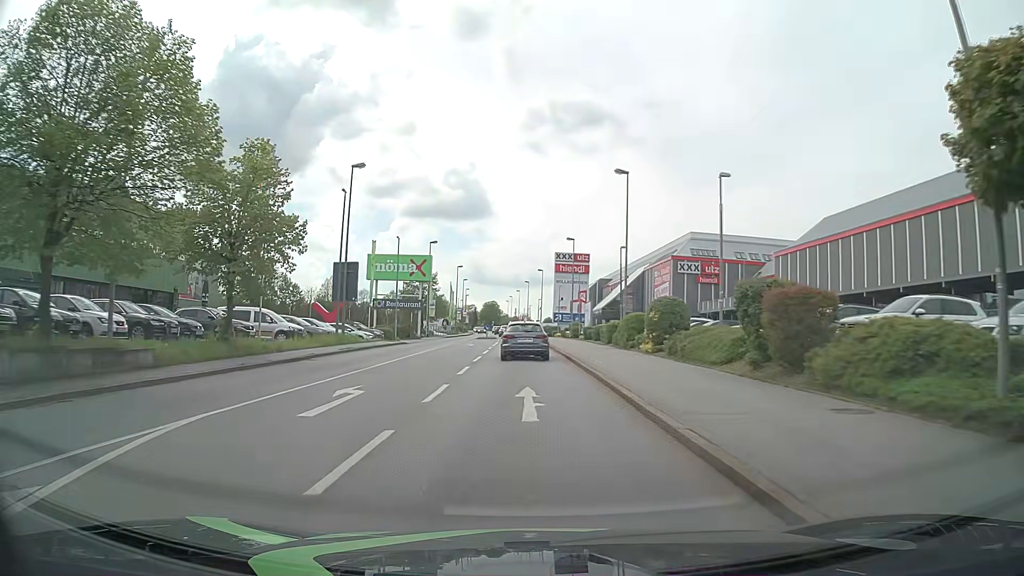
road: tertiary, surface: asphalt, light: Day
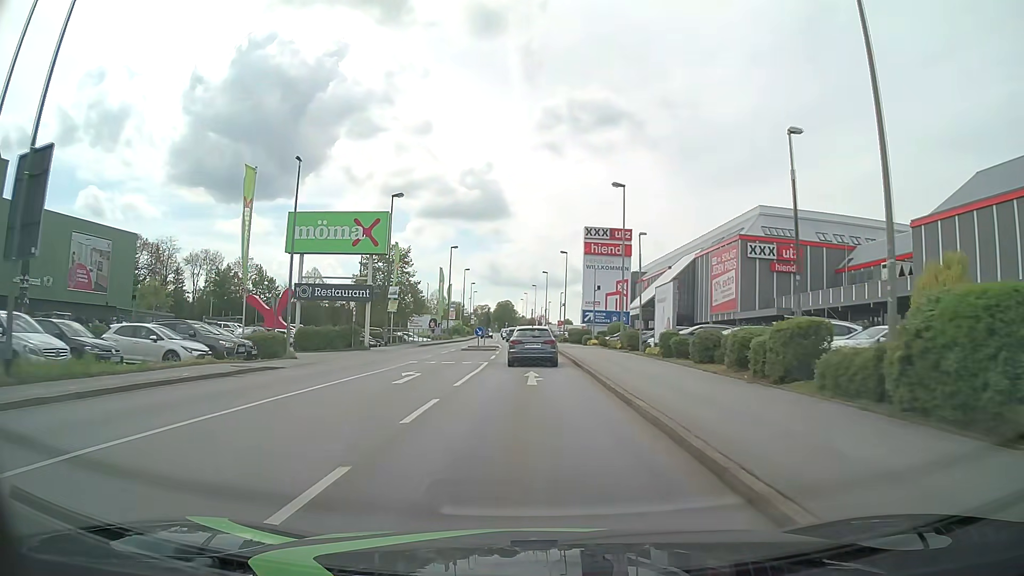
(-0.5, +27.2) m; -2°
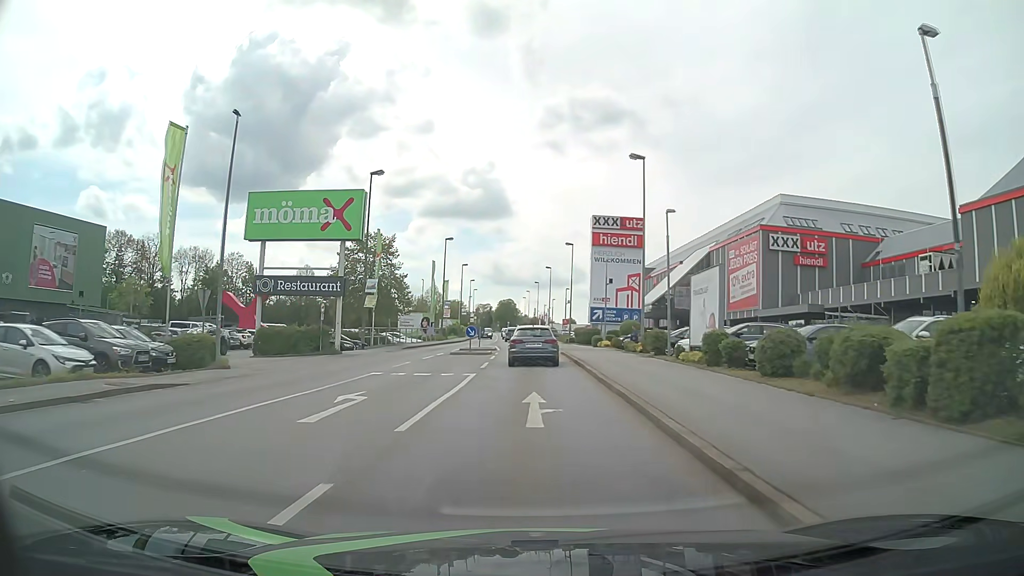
(0.0, +6.7) m; 0°
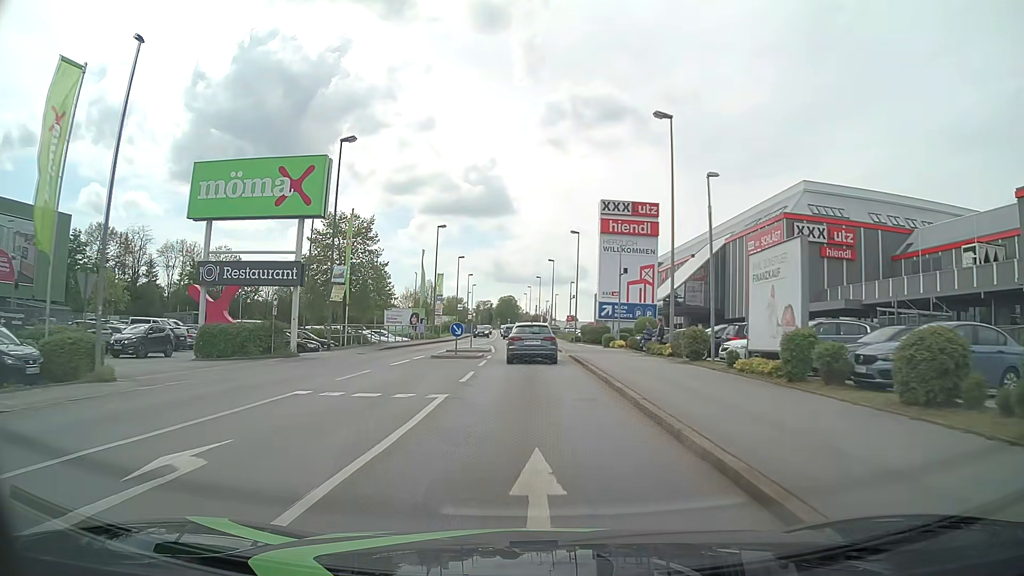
(0.0, +6.7) m; 0°
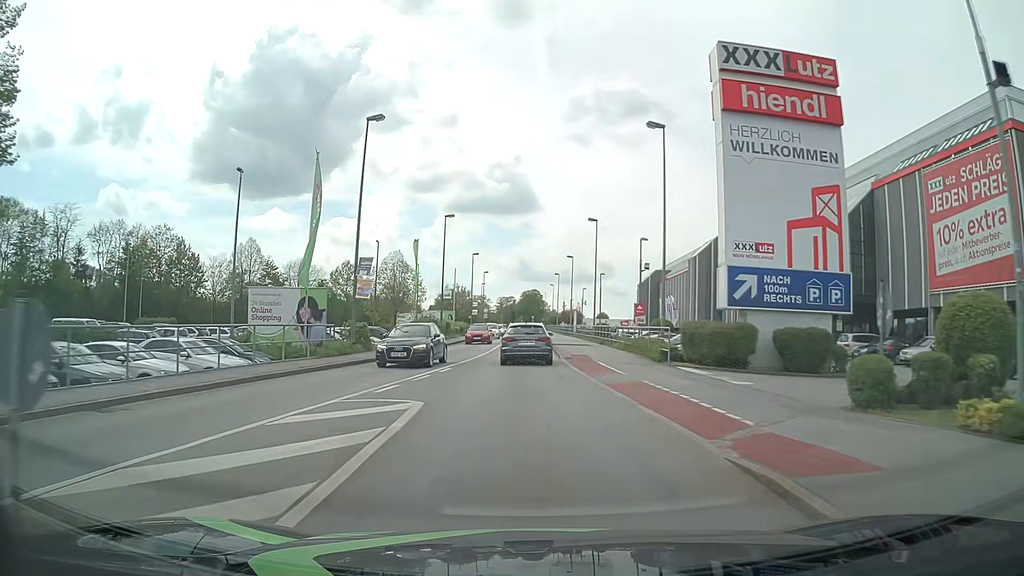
(-0.5, +33.1) m; -2°
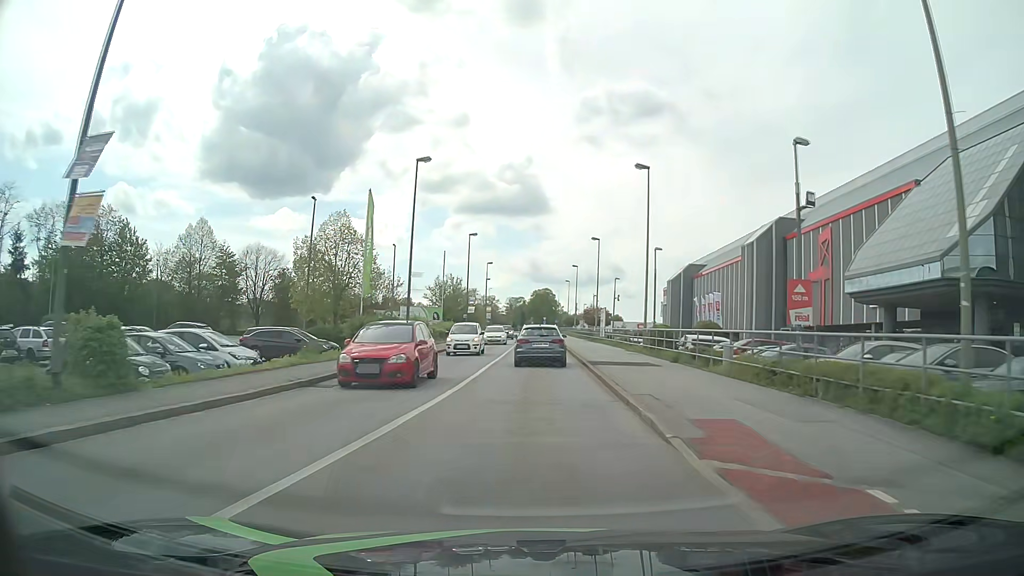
(-0.5, +19.7) m; -2°
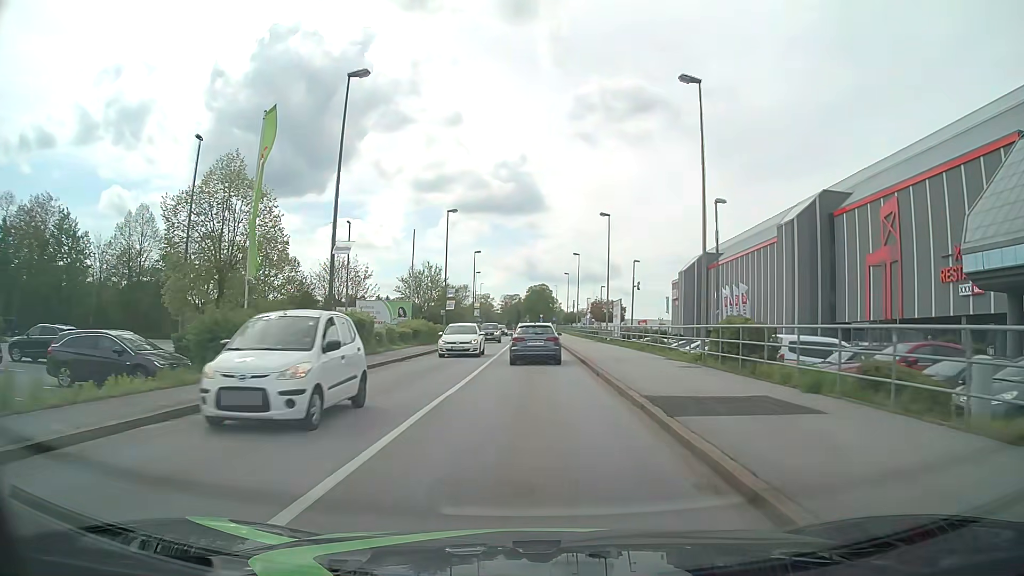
(+0.1, +13.1) m; 0°
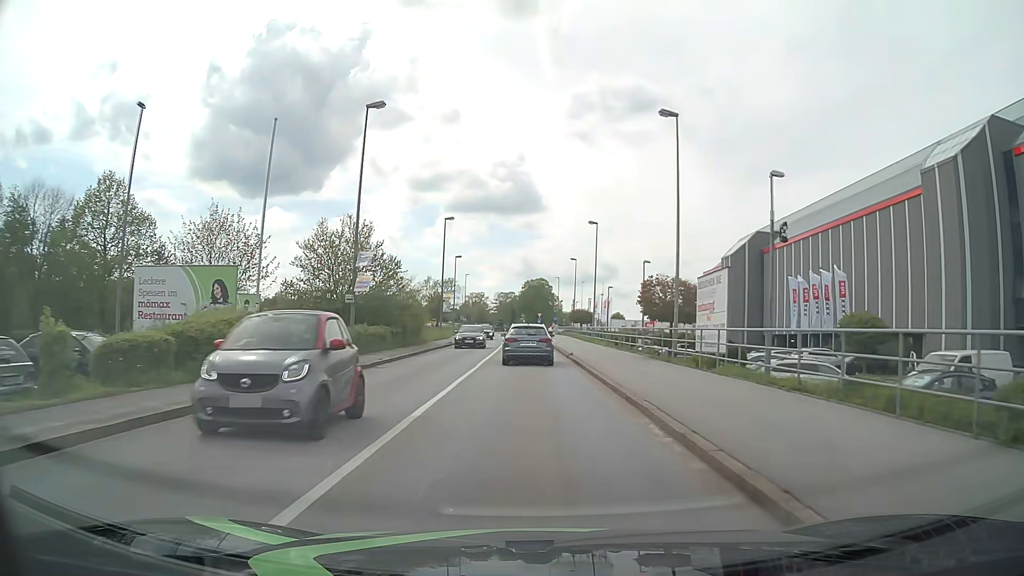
(+0.2, +26.2) m; +1°
(0, +10) (0, +20) (0, +30) (0, +40) (-1, +50) (-1, +60) (-1, +70) (-1, +80) (-1, +90) (-2, +100) m
